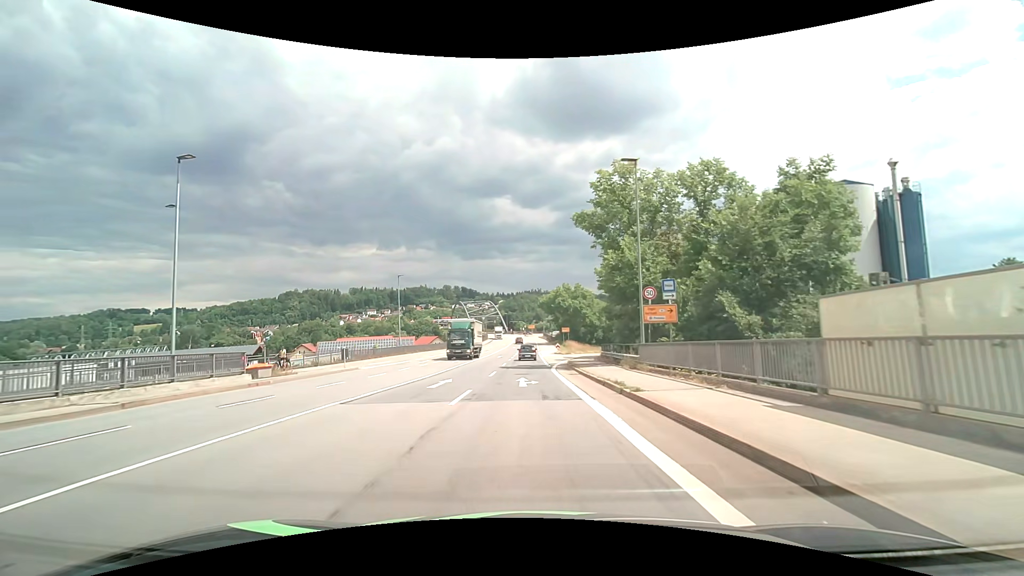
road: primary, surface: asphalt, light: Day
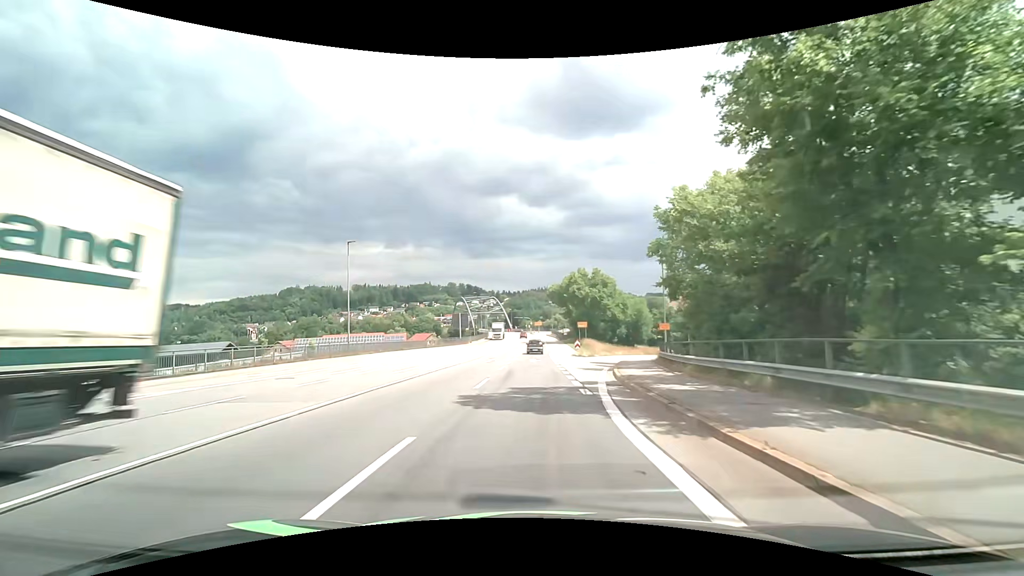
(-0.4, +20.8) m; -1°
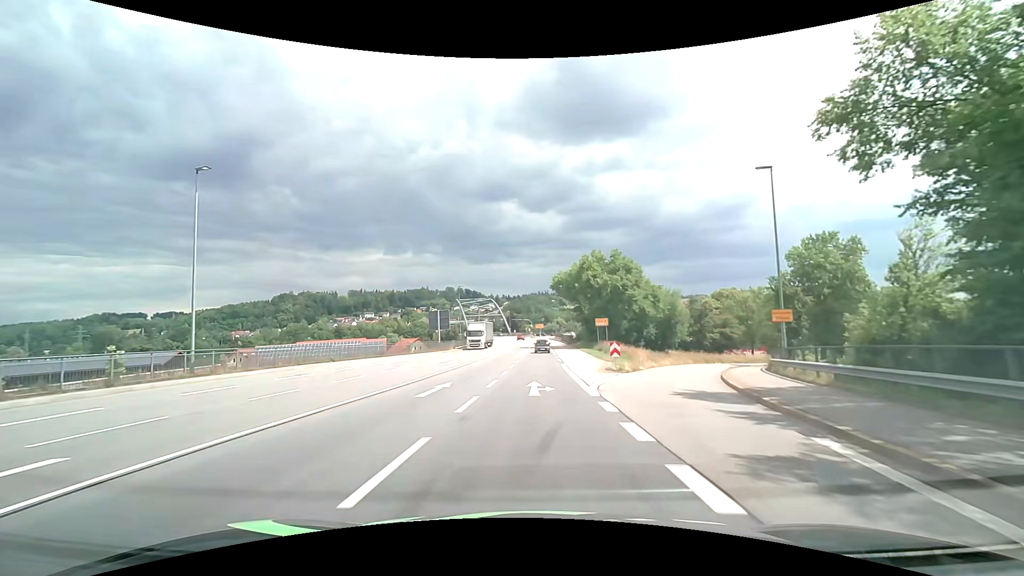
(0.0, +21.2) m; 0°
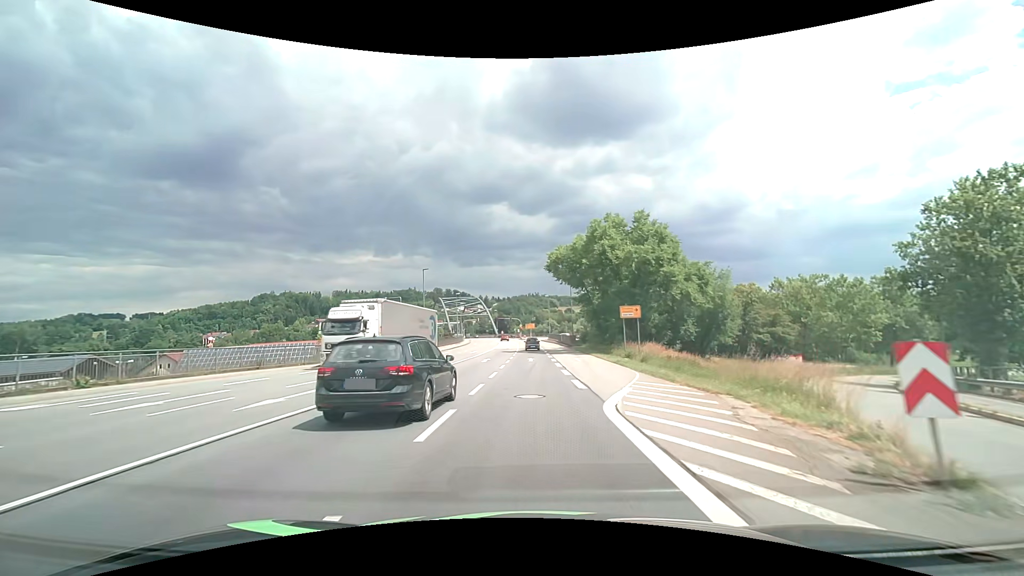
(+0.2, +21.2) m; +1°
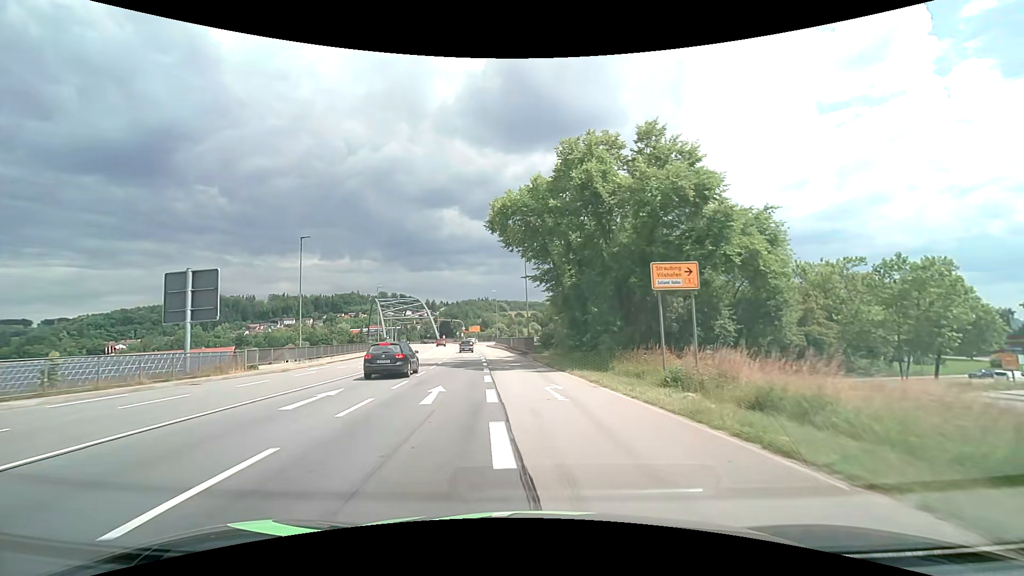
(+1.1, +21.0) m; +6°
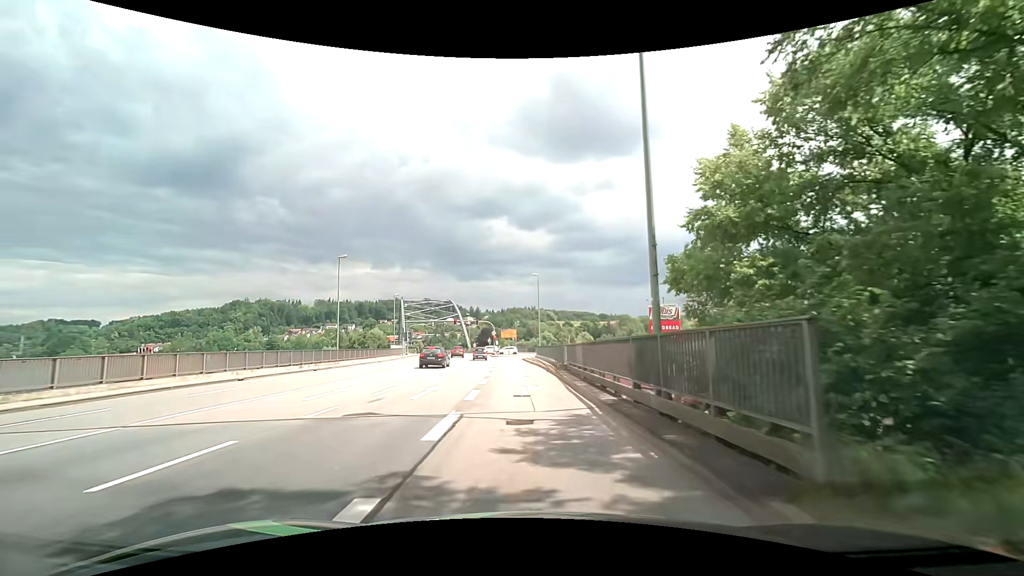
(-1.7, +33.5) m; -6°
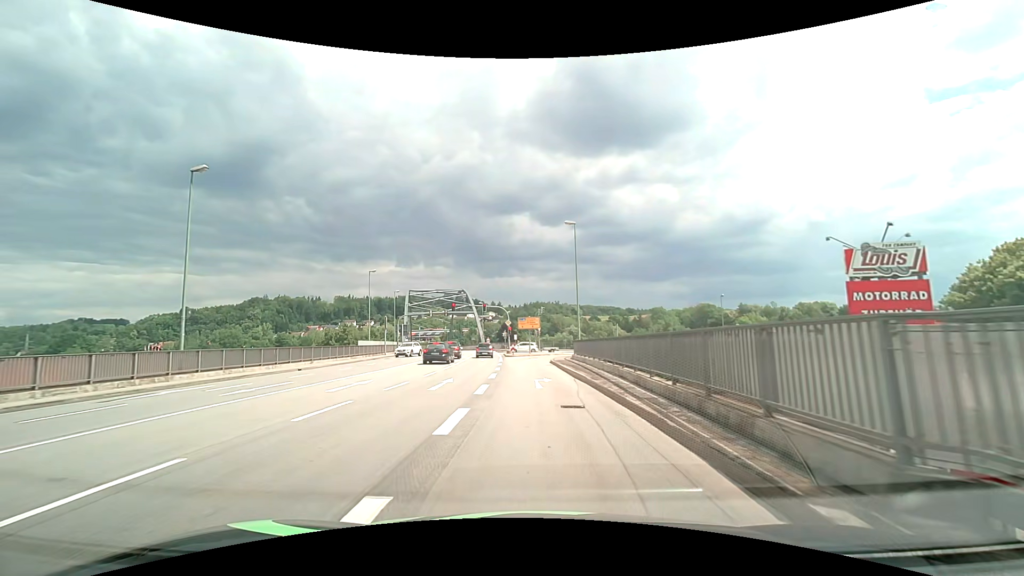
(-0.6, +24.1) m; -3°
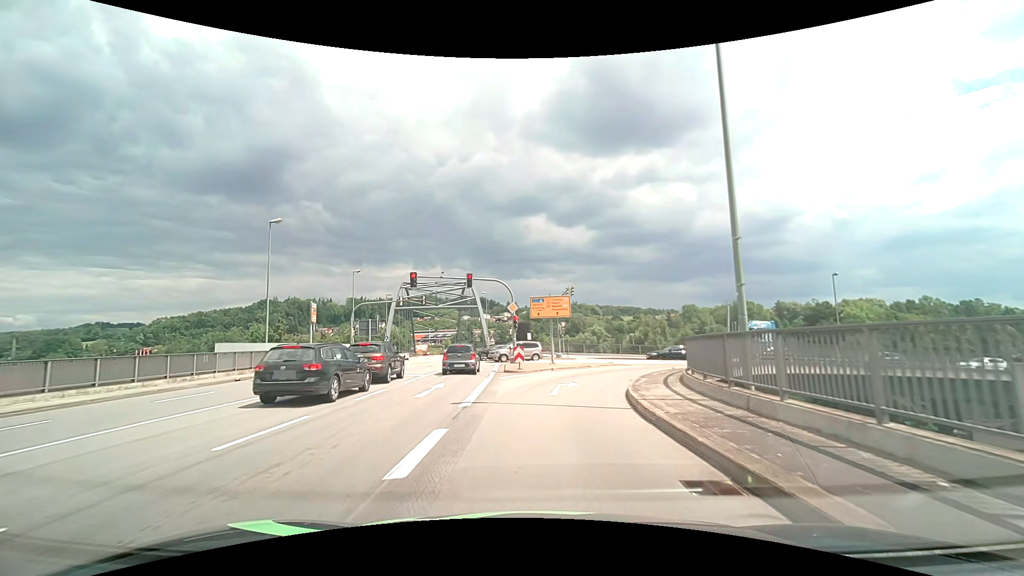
(-0.4, +26.2) m; -2°
(0, +10) (+1, +20) (+6, +29) (+13, +36) (+21, +41) (+31, +43) (+41, +46) (+51, +47) (+61, +48) (+71, +49) m
